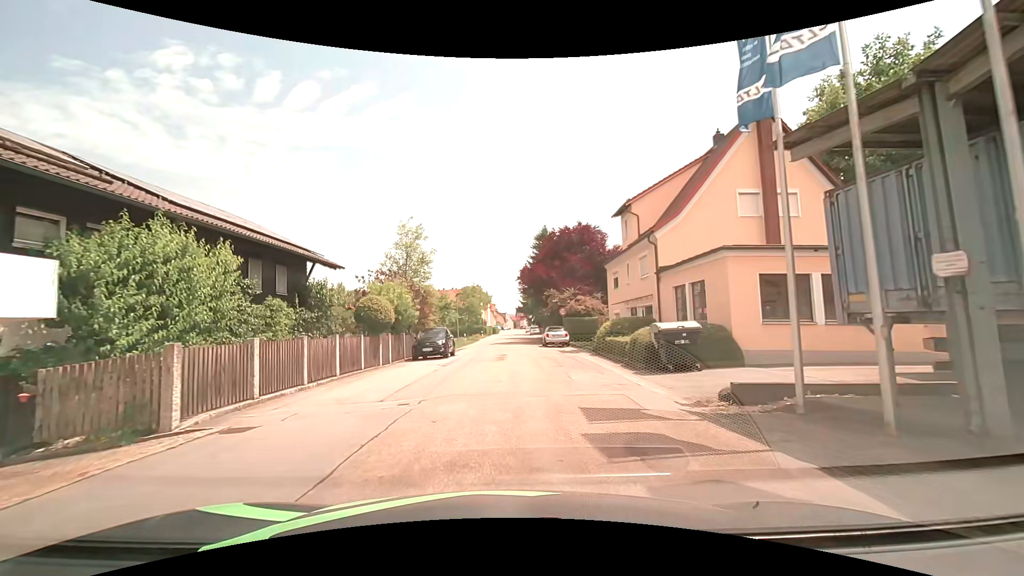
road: residential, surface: asphalt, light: Day
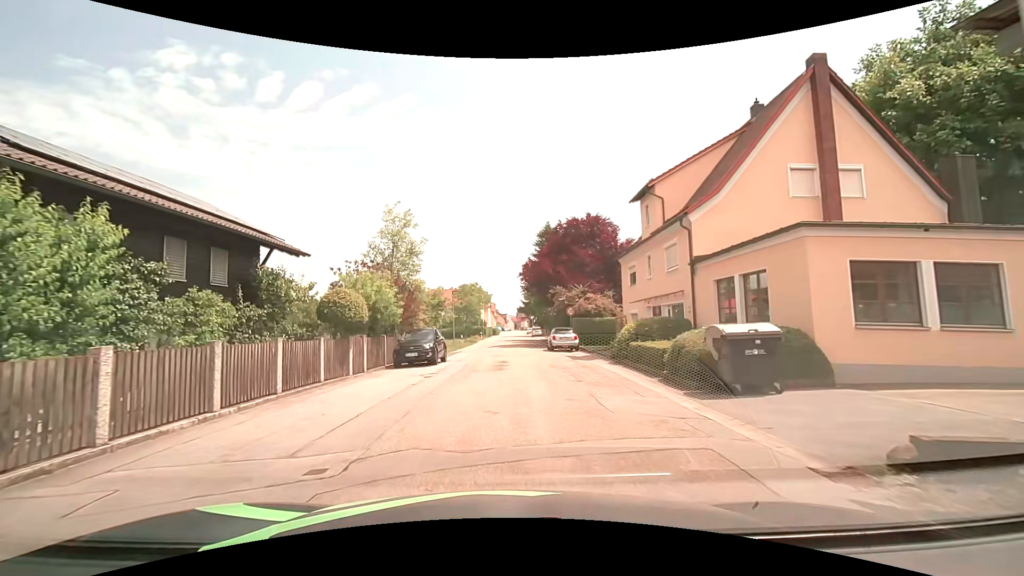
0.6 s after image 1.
(0.0, +4.3) m; 0°
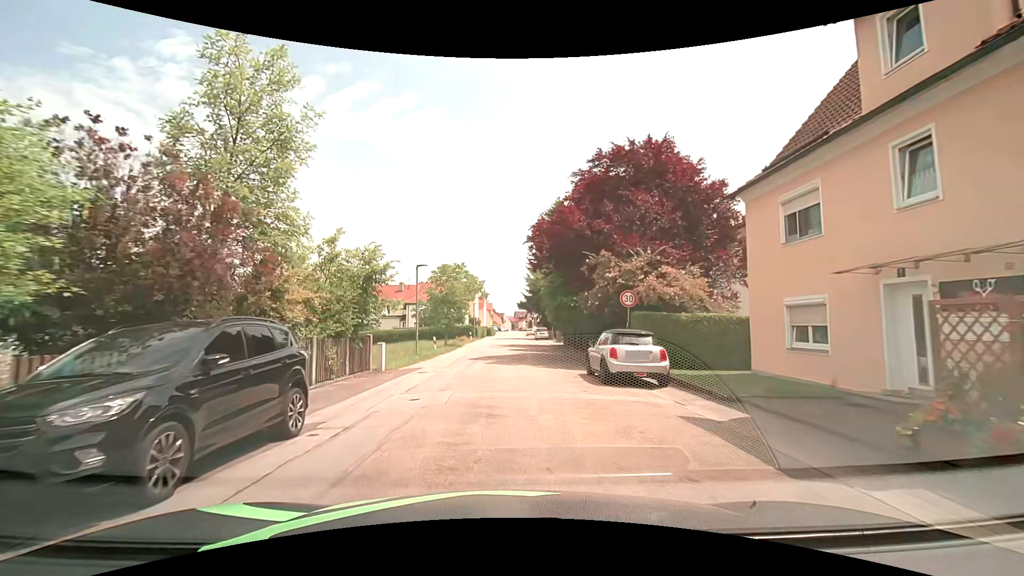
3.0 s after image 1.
(+0.1, +17.0) m; +1°
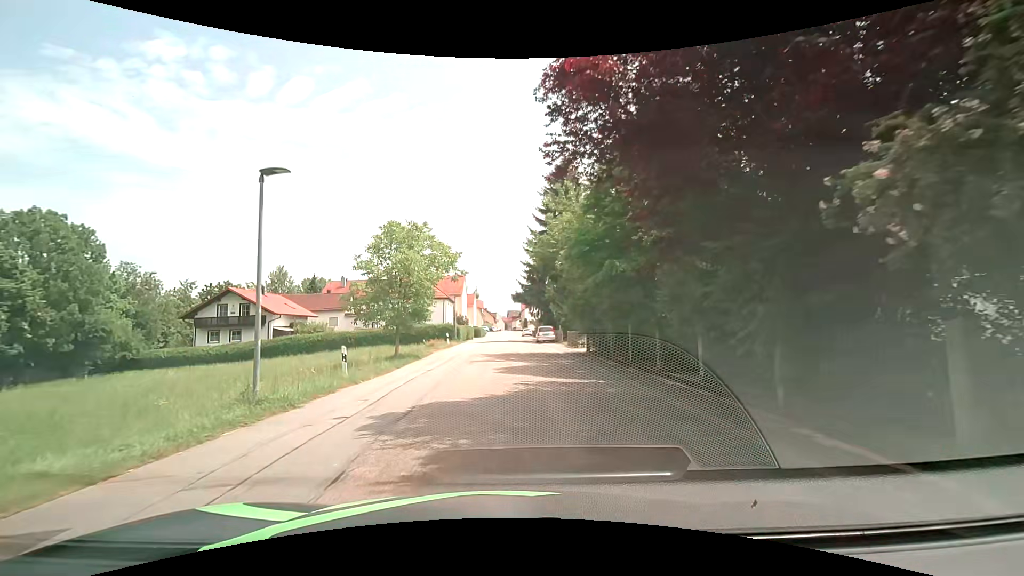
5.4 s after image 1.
(+0.2, +16.3) m; +1°
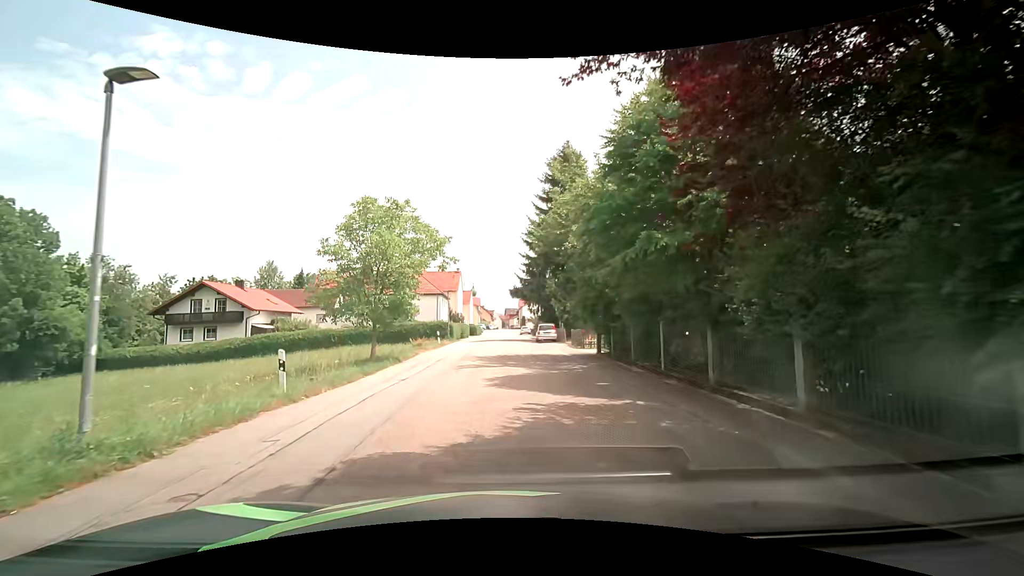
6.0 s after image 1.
(0.0, +4.0) m; 0°
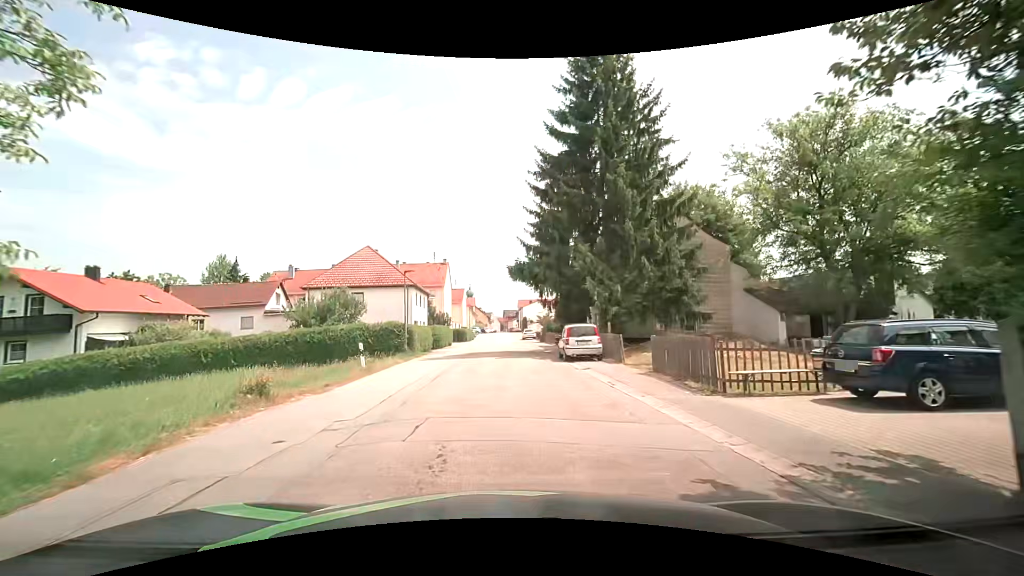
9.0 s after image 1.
(+0.3, +19.8) m; +2°
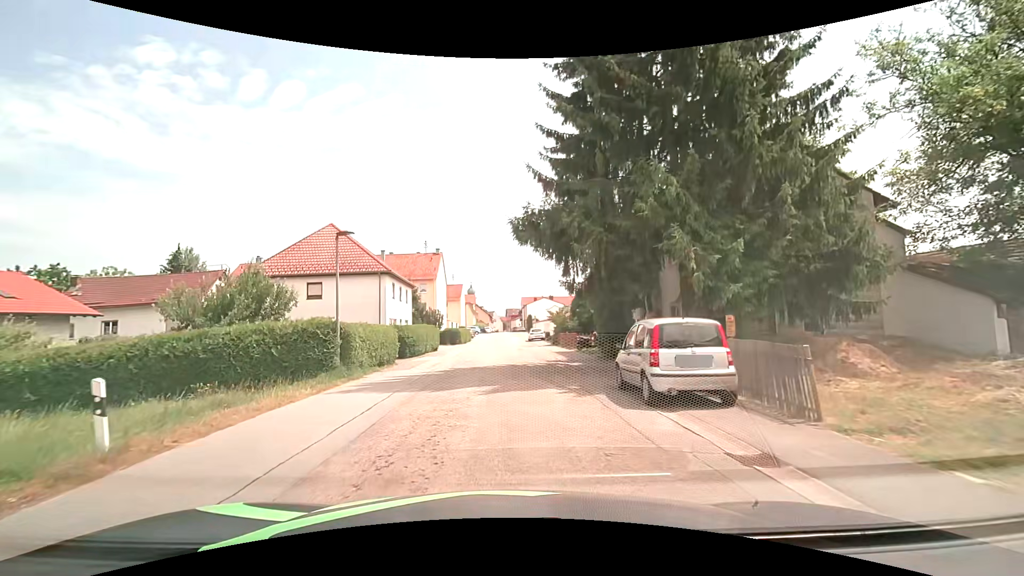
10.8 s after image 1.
(-0.2, +11.9) m; -1°
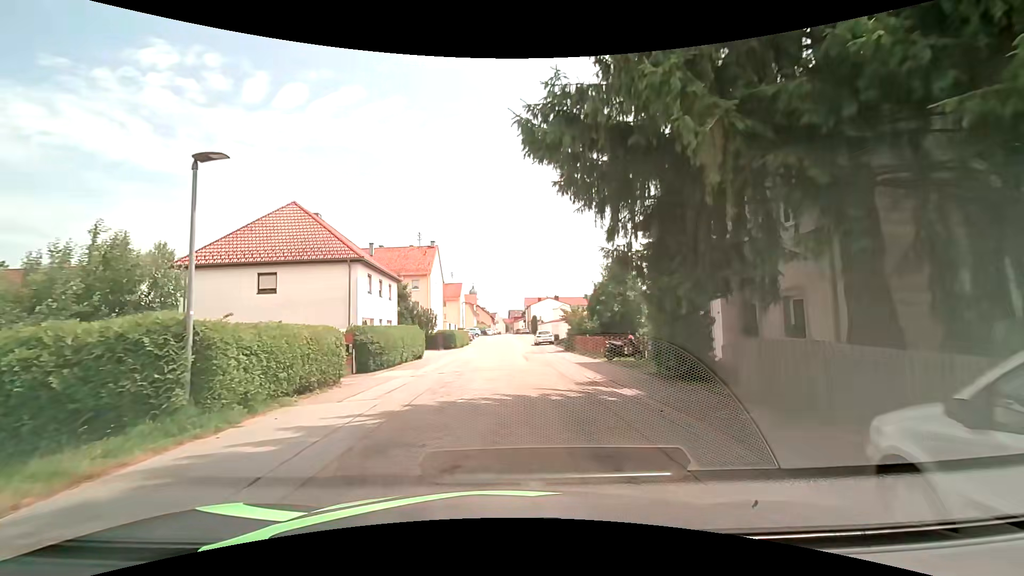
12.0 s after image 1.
(-0.1, +8.0) m; 0°
(0, +10) (0, +20) (0, +30) (0, +40) (0, +50) (0, +60) (0, +70) (0, +80) (0, +90) (0, +100) m
